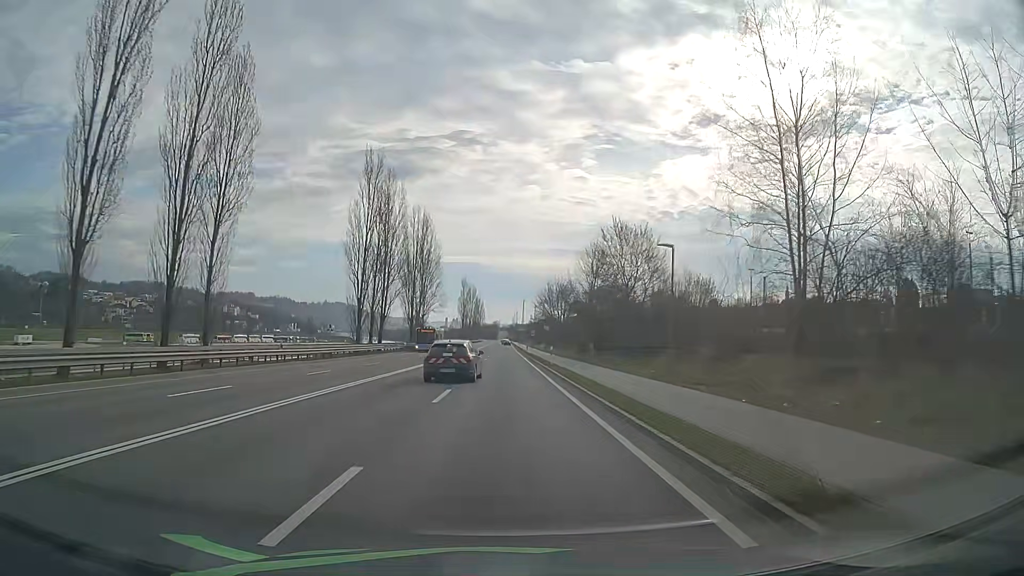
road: primary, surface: asphalt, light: Day
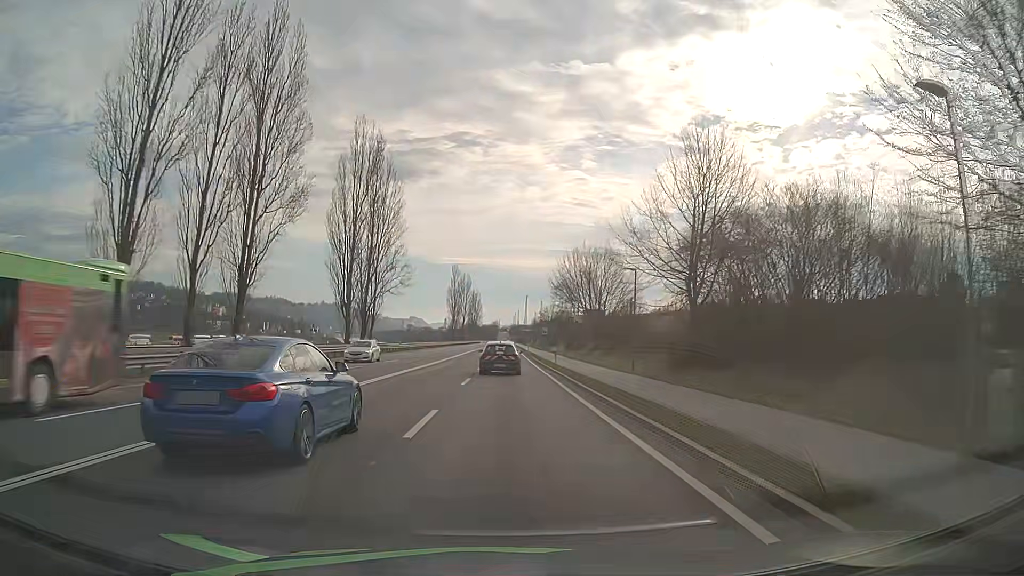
(-0.2, +41.8) m; 0°
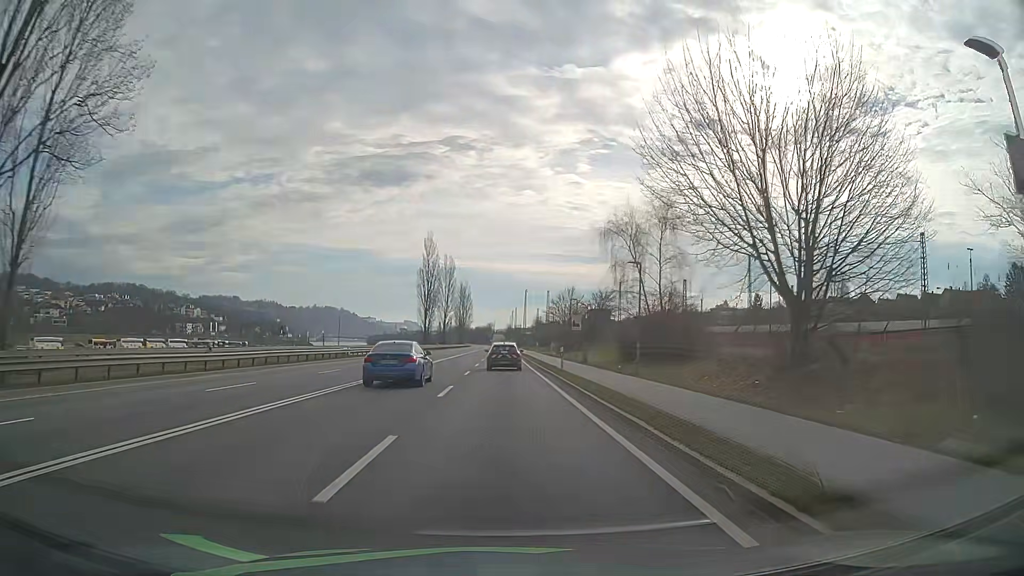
(0.0, +52.2) m; 0°
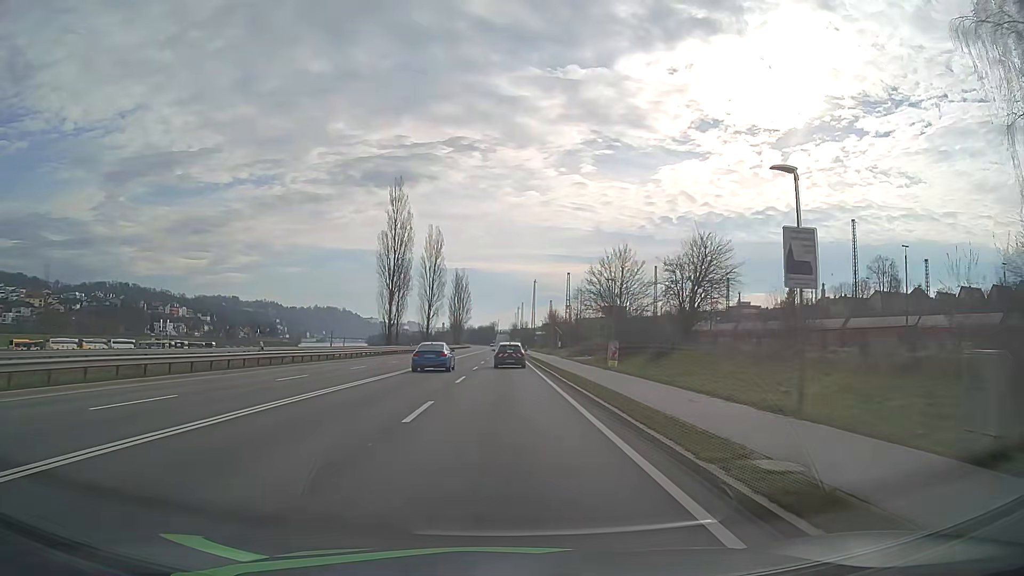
(-0.1, +41.9) m; 0°
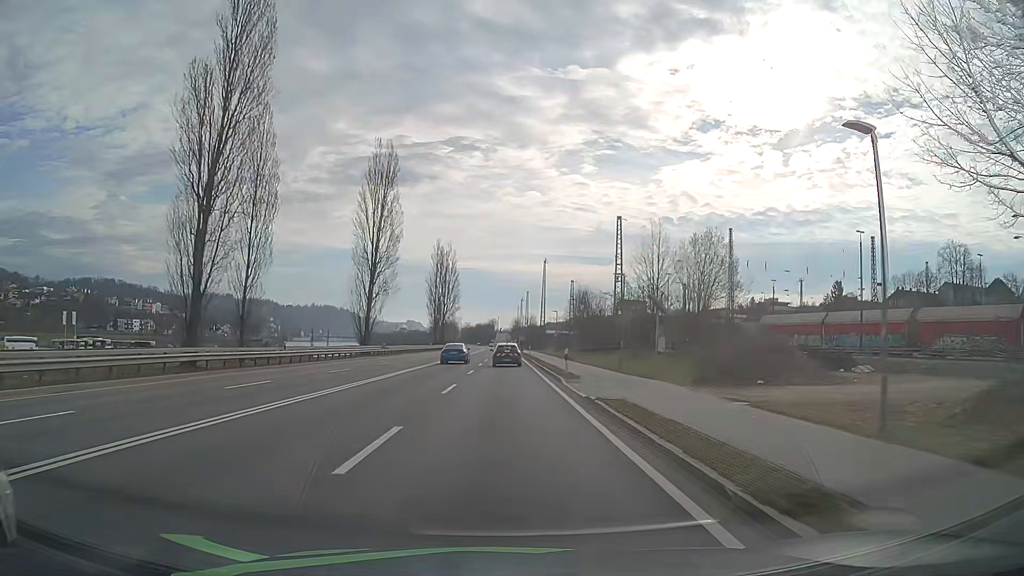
(+0.1, +52.9) m; 0°
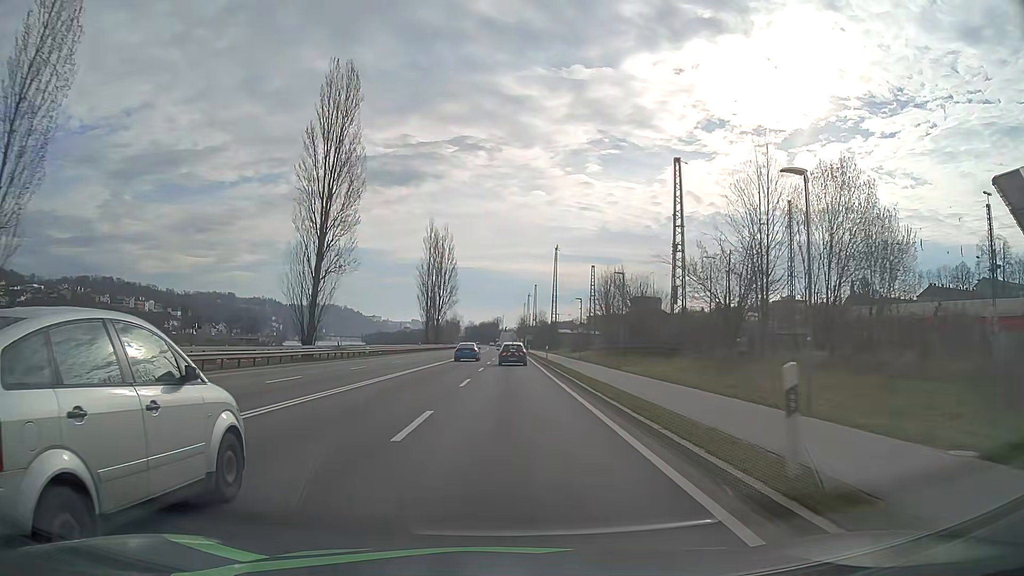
(-0.1, +21.4) m; -1°
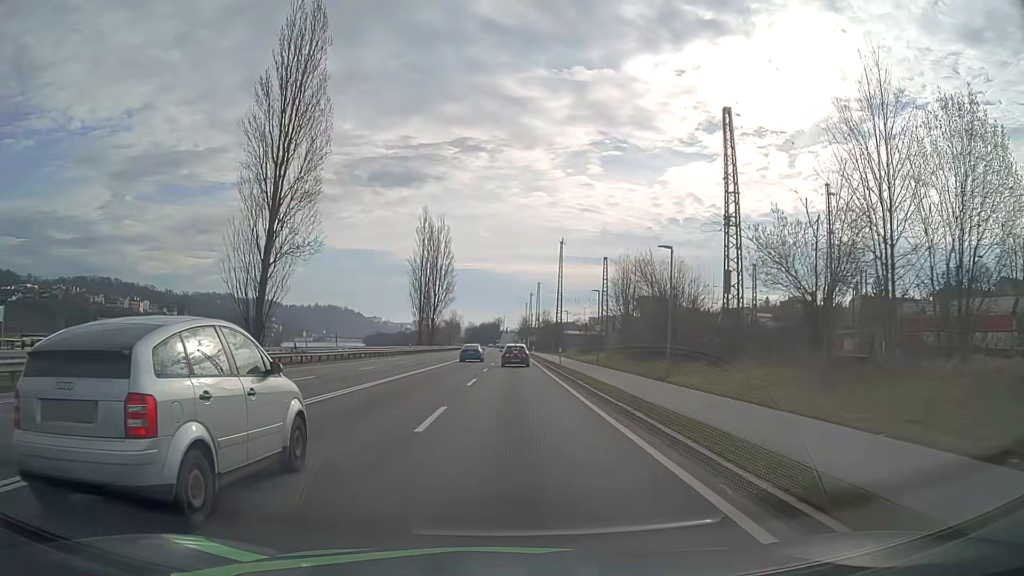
(0.0, +10.7) m; 0°
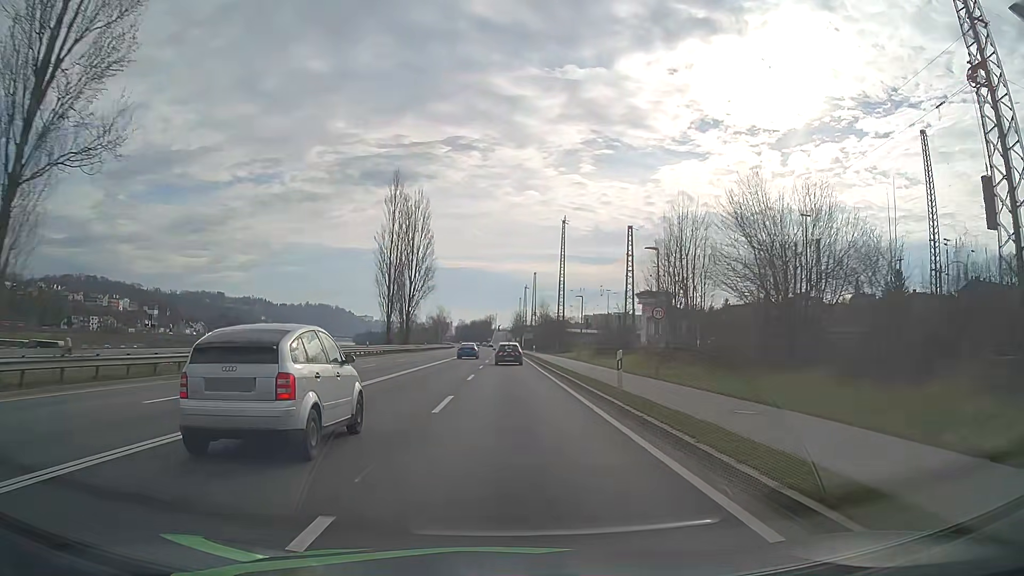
(+0.1, +21.5) m; +1°
(0, +10) (0, +20) (0, +30) (0, +40) (0, +50) (0, +60) (0, +70) (0, +80) (0, +90) (0, +100) m
